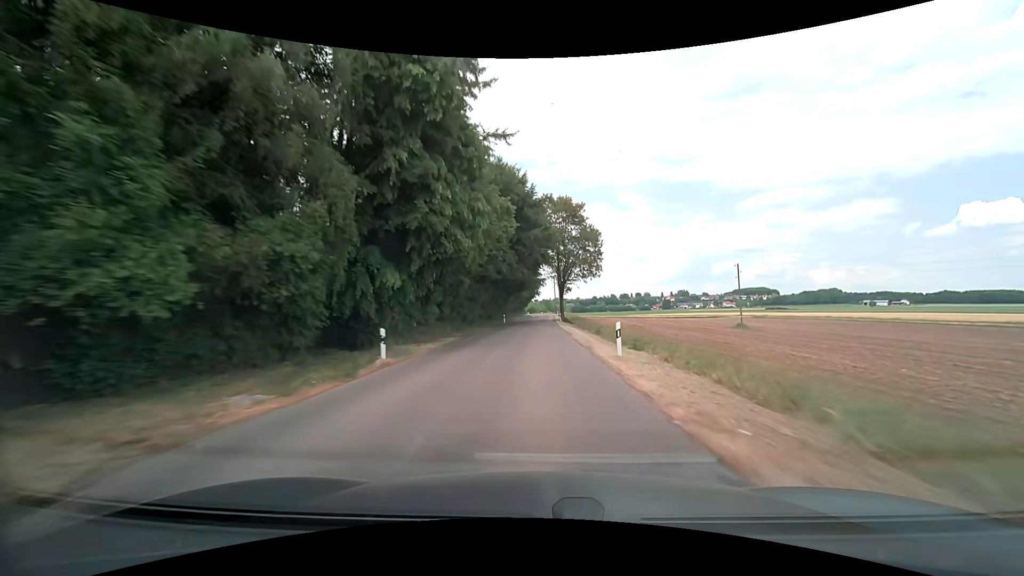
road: unclassified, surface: asphalt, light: Day
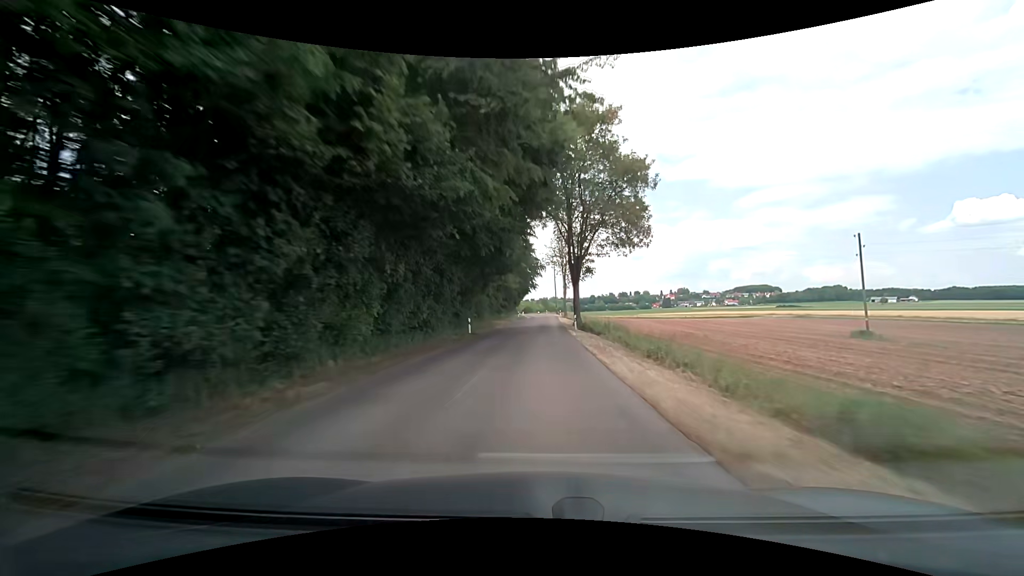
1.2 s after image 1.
(+0.2, +30.3) m; +1°
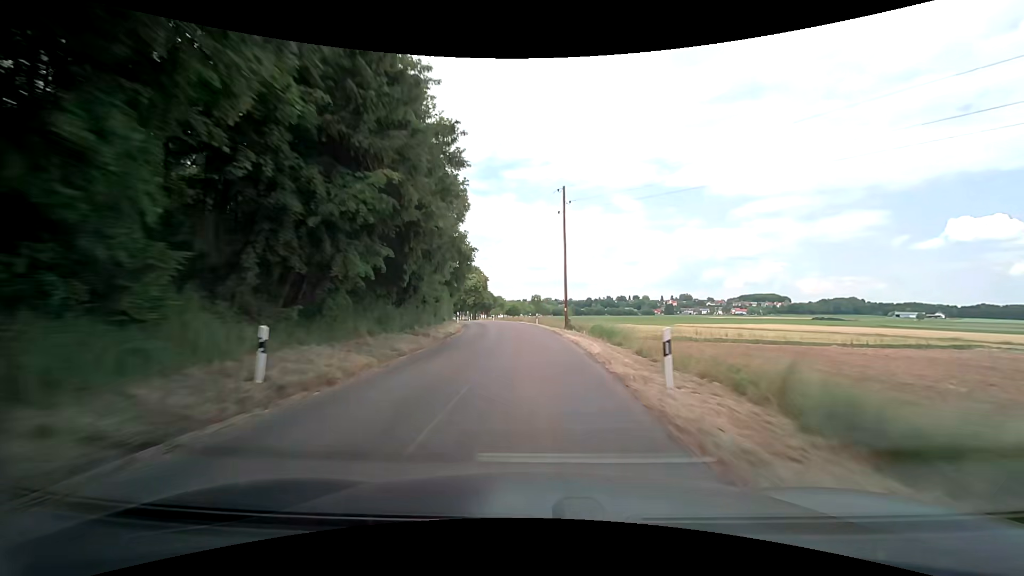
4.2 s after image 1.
(+1.4, +75.2) m; +1°
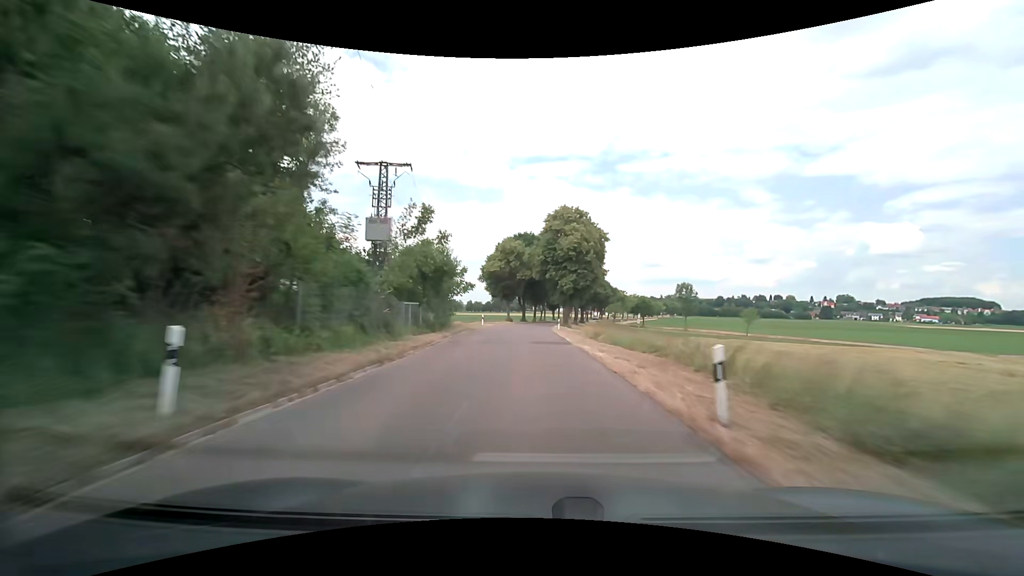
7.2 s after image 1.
(-7.9, +73.3) m; -13°
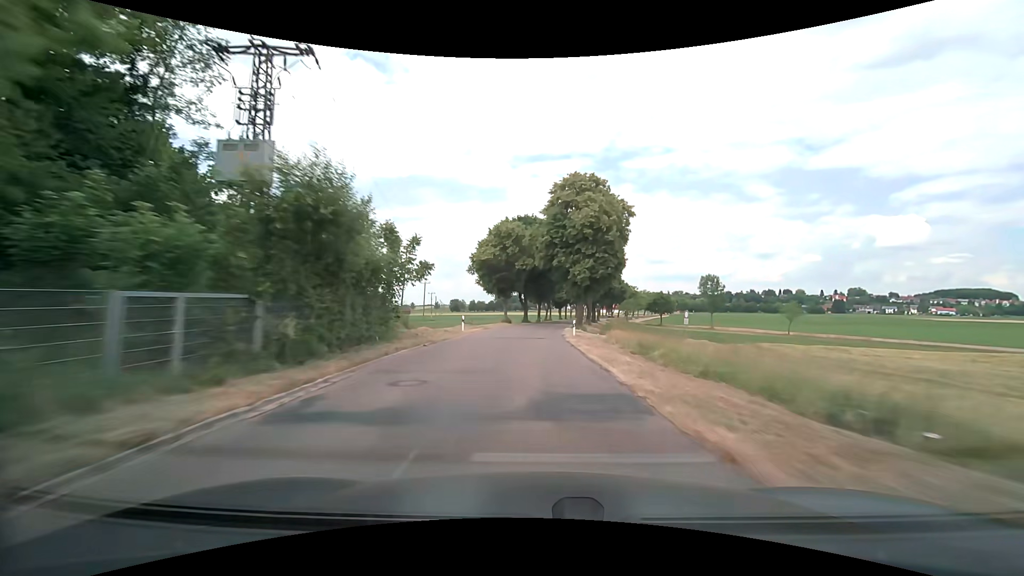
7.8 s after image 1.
(-0.1, +14.9) m; 0°
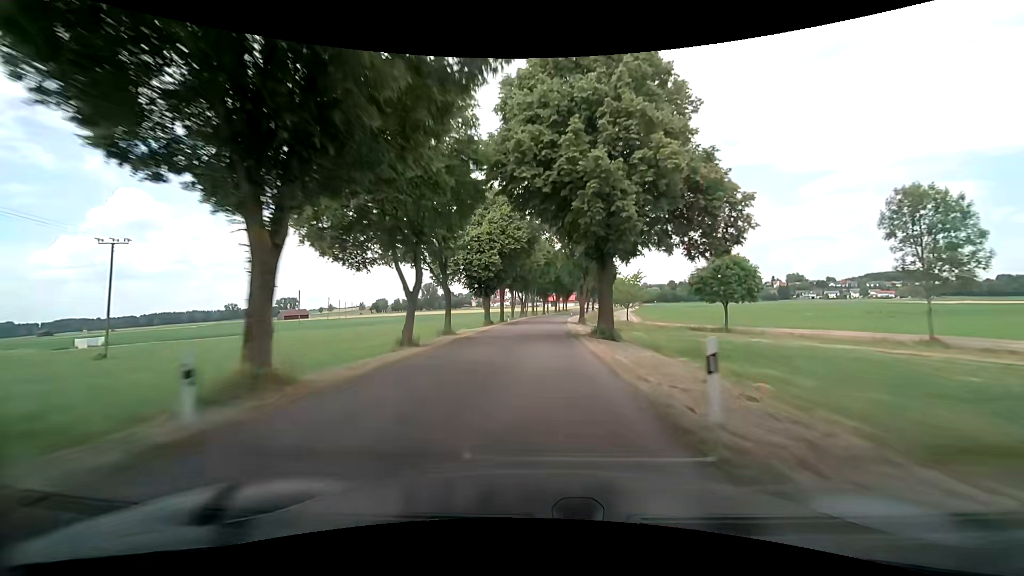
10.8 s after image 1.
(+3.6, +75.2) m; +6°
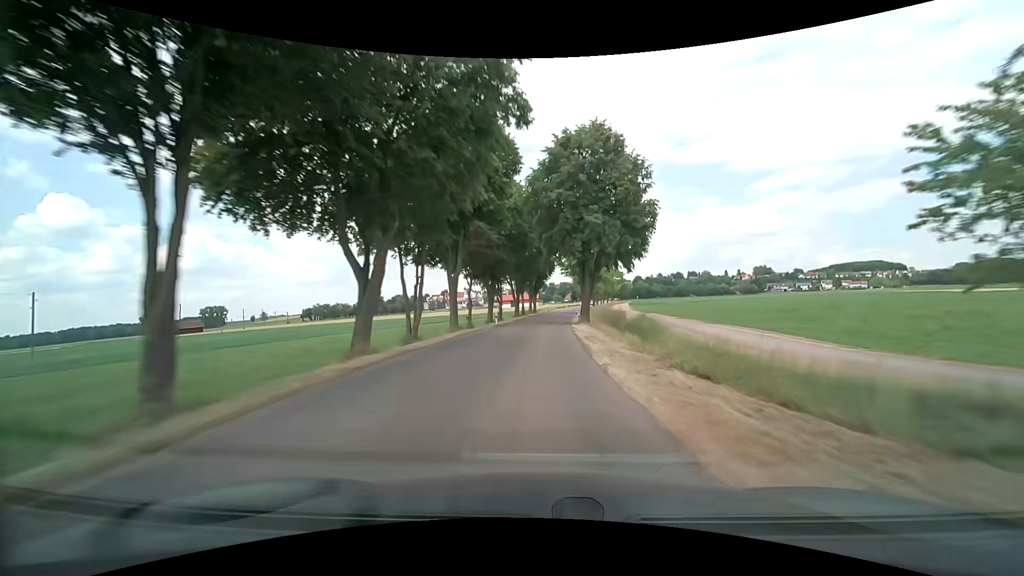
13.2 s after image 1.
(+2.6, +61.8) m; +5°
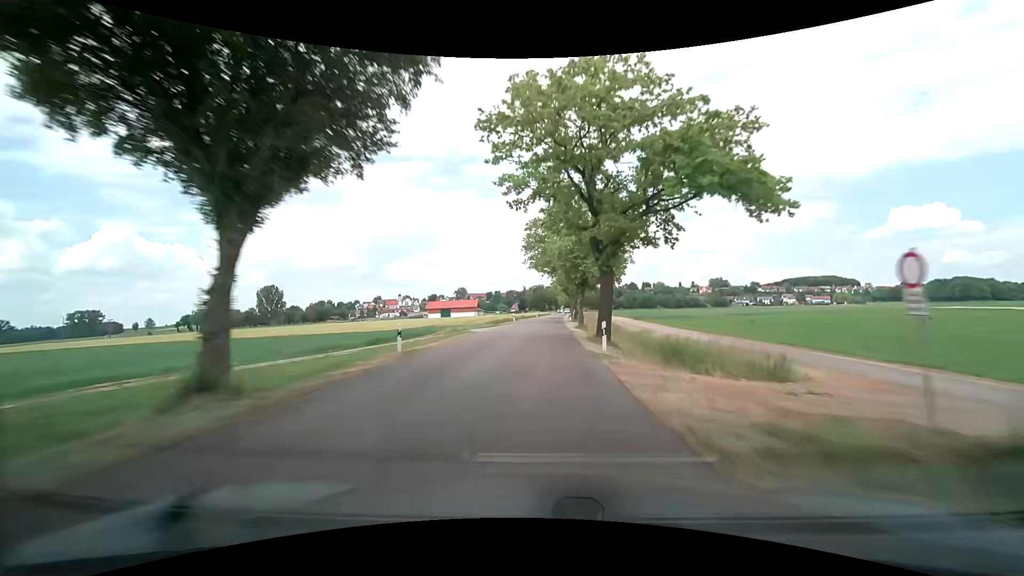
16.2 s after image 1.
(+4.4, +77.4) m; +6°
(0, +10) (0, +20) (0, +30) (+1, +40) (+1, +50) (+1, +60) (+2, +70) (+2, +80) (+3, +90) (+4, +100) m
